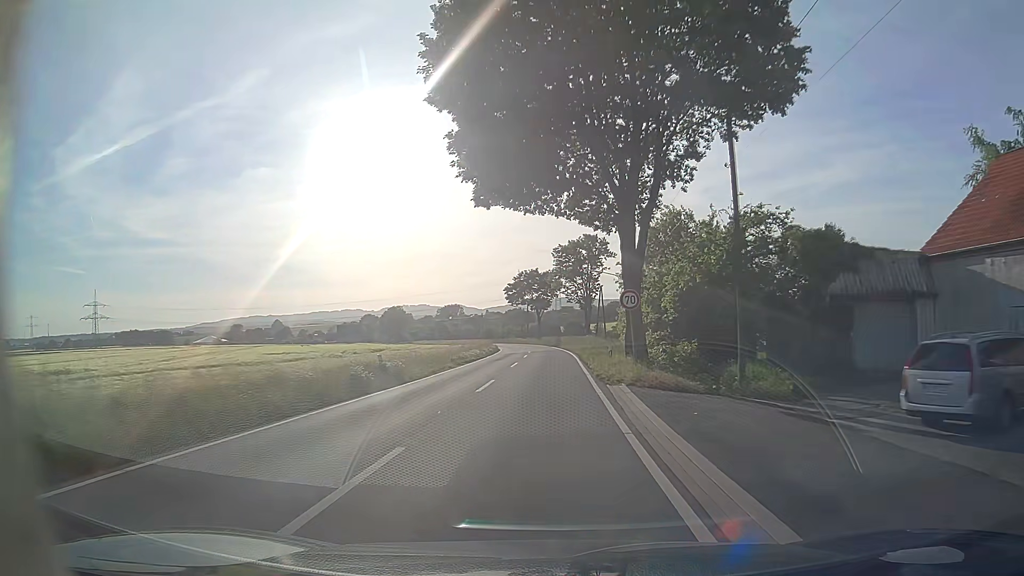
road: tertiary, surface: asphalt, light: Day
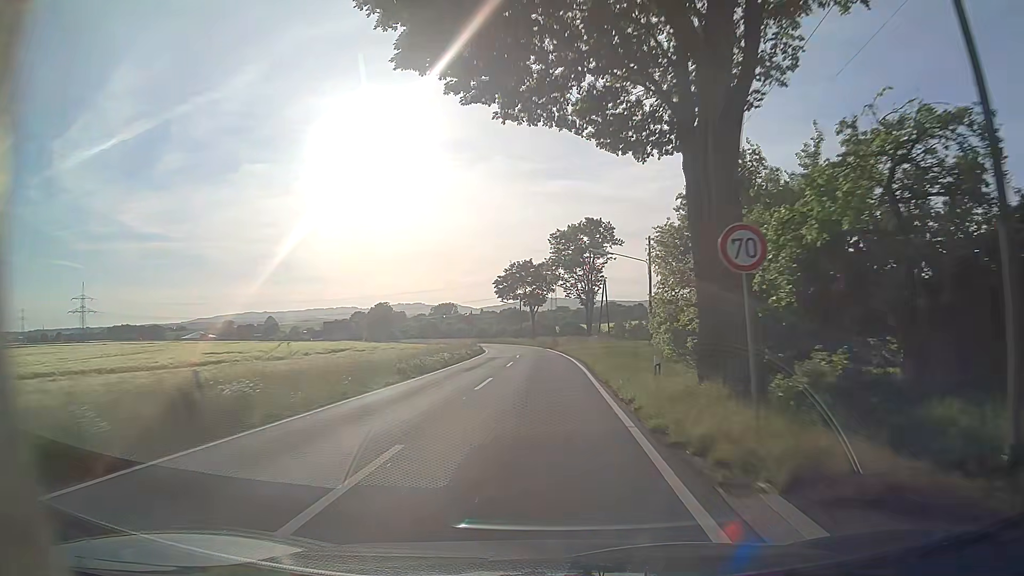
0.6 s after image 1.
(+0.1, +12.2) m; 0°
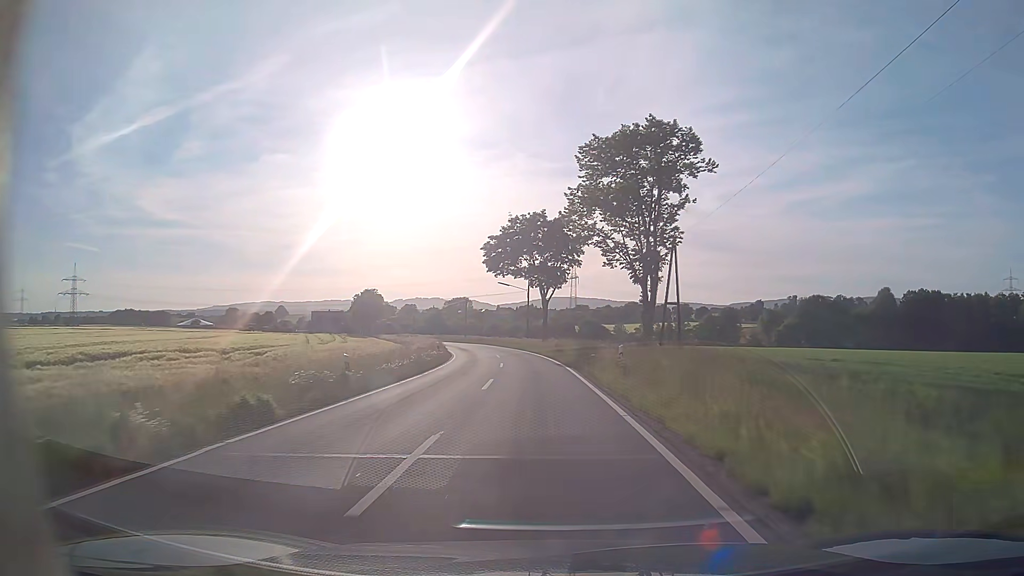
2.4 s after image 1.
(-0.1, +34.7) m; -1°
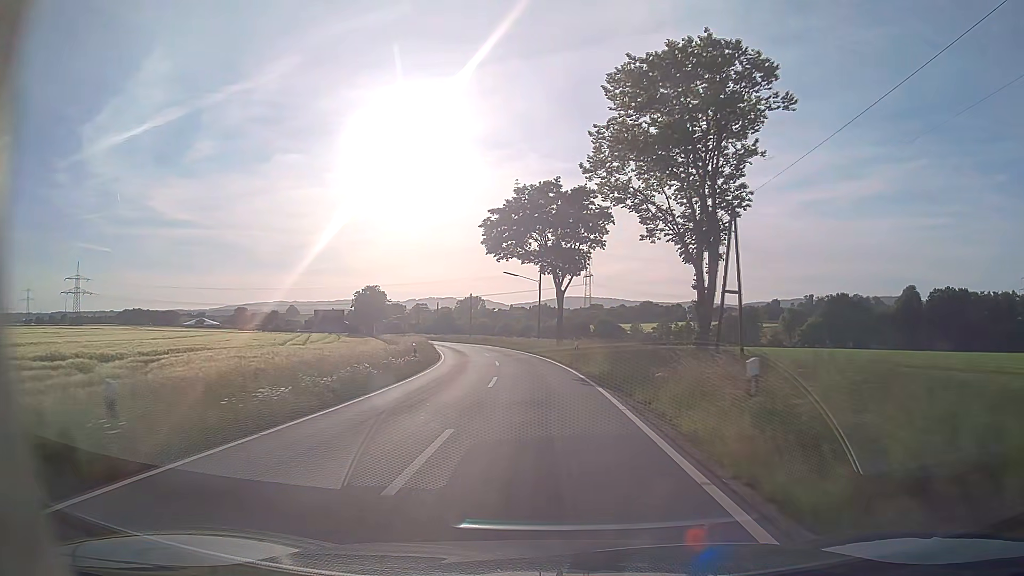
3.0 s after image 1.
(-0.2, +11.4) m; -2°
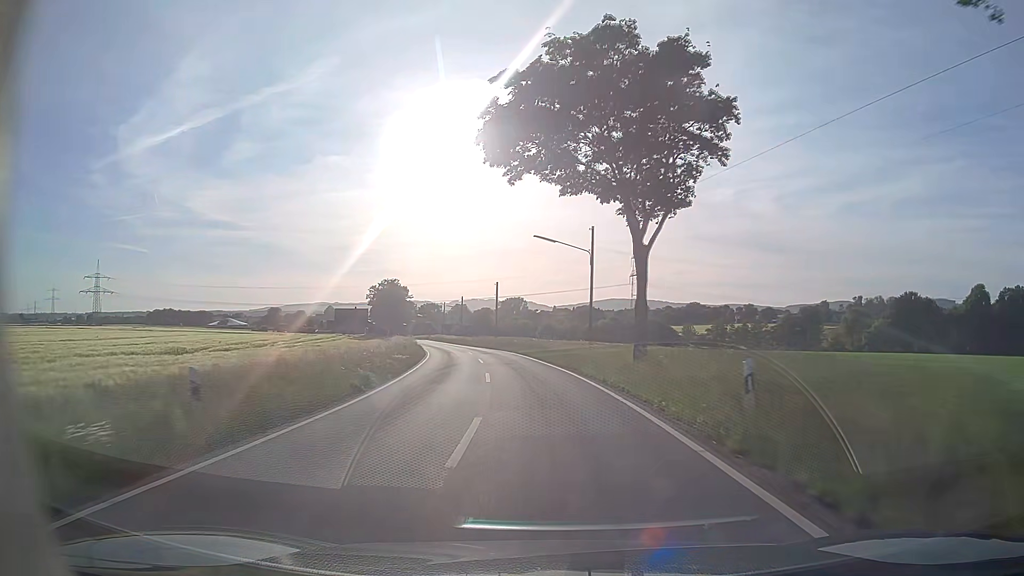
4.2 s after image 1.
(-0.7, +23.0) m; -4°
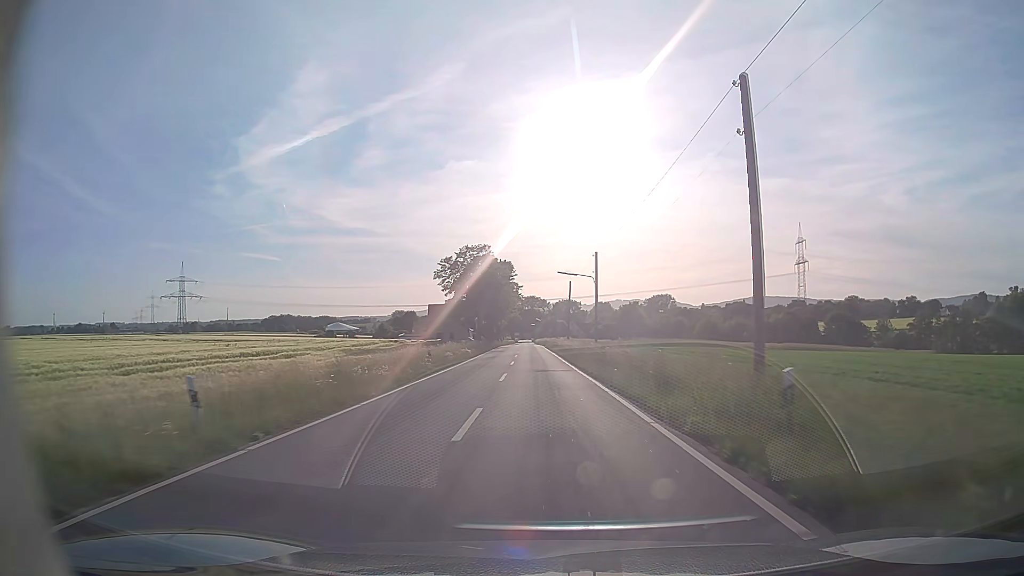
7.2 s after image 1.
(-6.3, +58.1) m; -12°
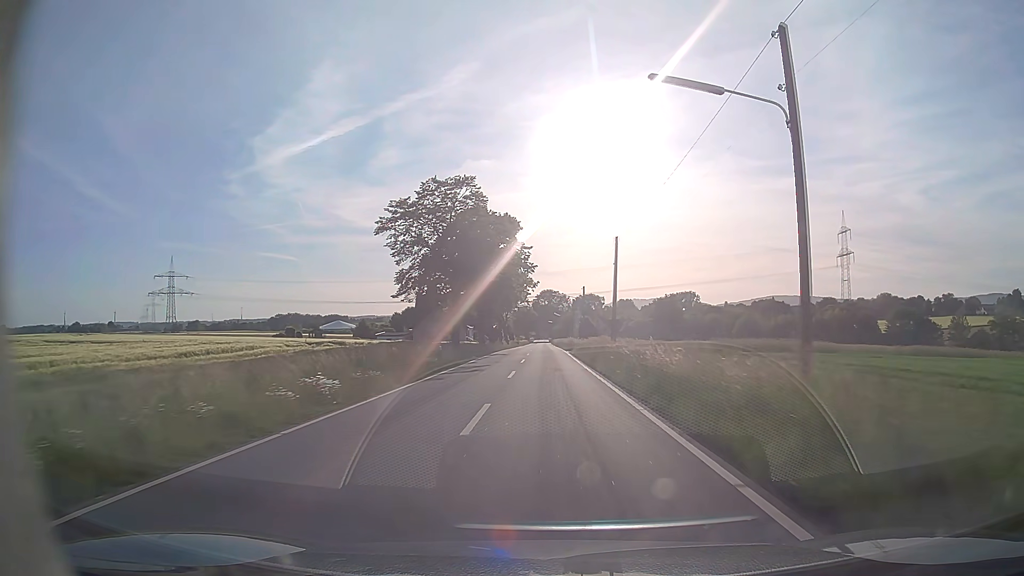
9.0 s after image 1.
(-0.8, +35.7) m; -2°
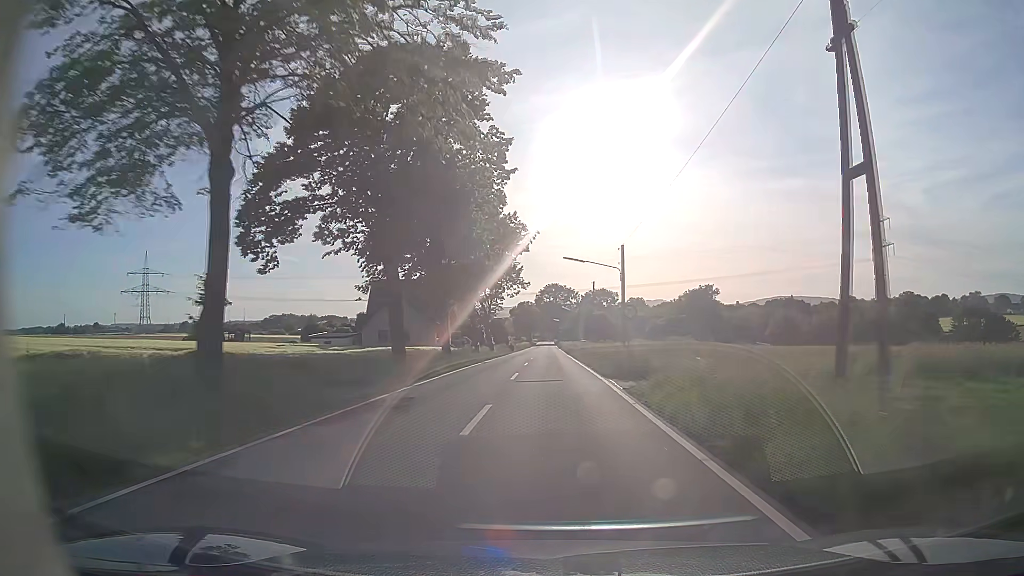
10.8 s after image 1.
(-0.1, +35.8) m; 0°
(0, +10) (0, +20) (0, +30) (0, +40) (0, +50) (0, +60) (0, +70) (0, +80) (0, +90) (0, +100) m
